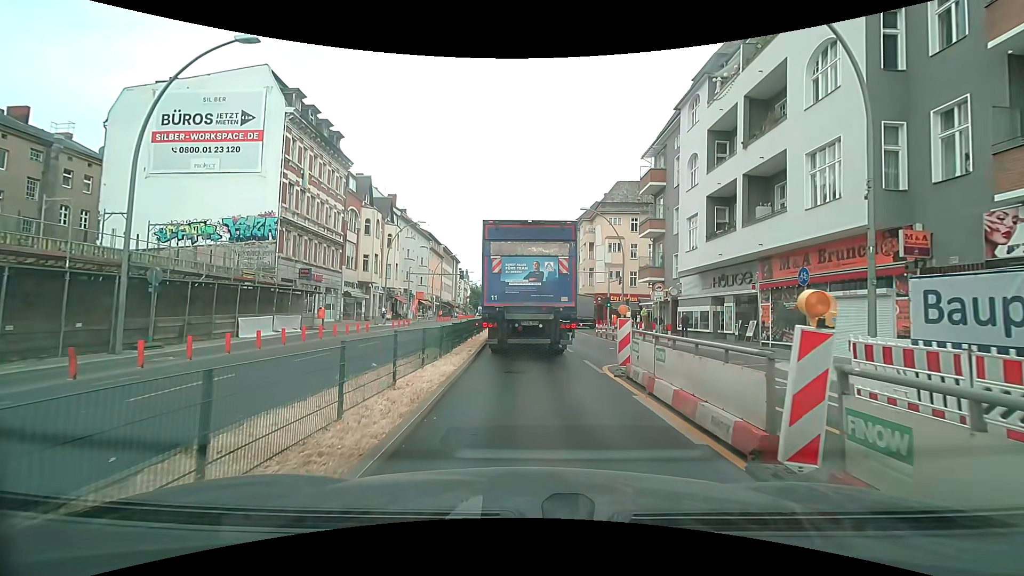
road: primary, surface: asphalt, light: Day
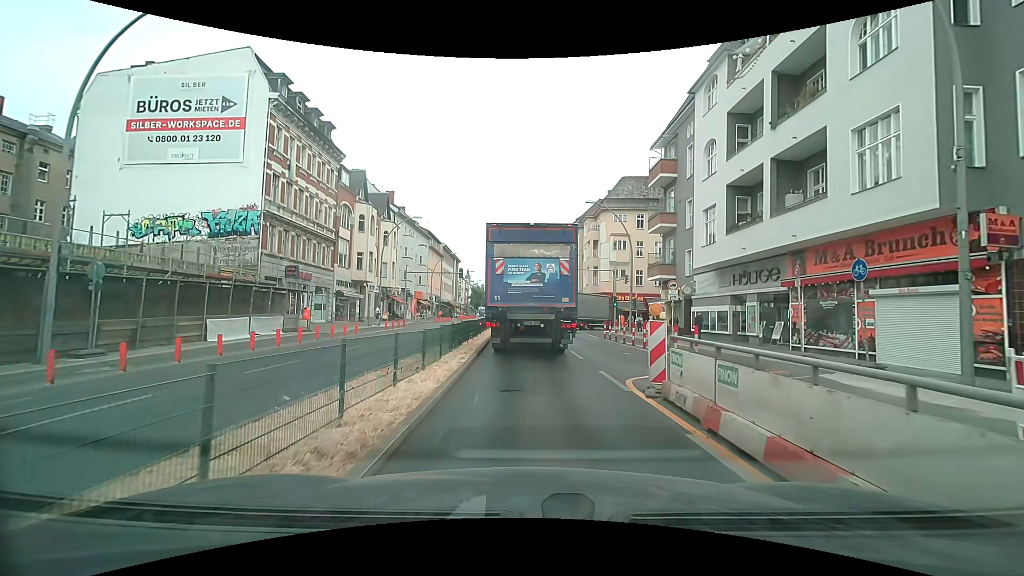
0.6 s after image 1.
(0.0, +2.6) m; -2°
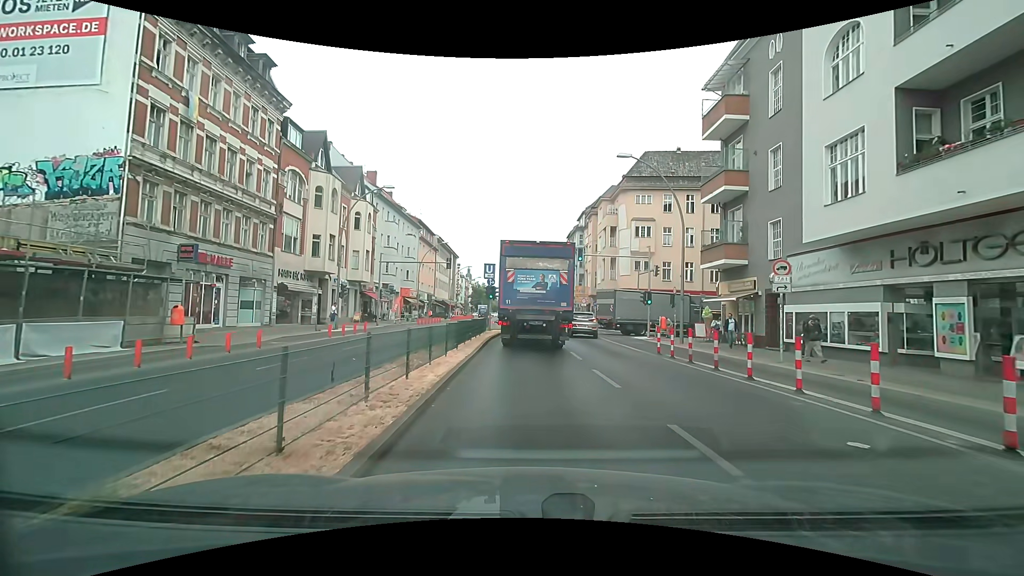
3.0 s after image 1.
(+0.1, +11.7) m; 0°
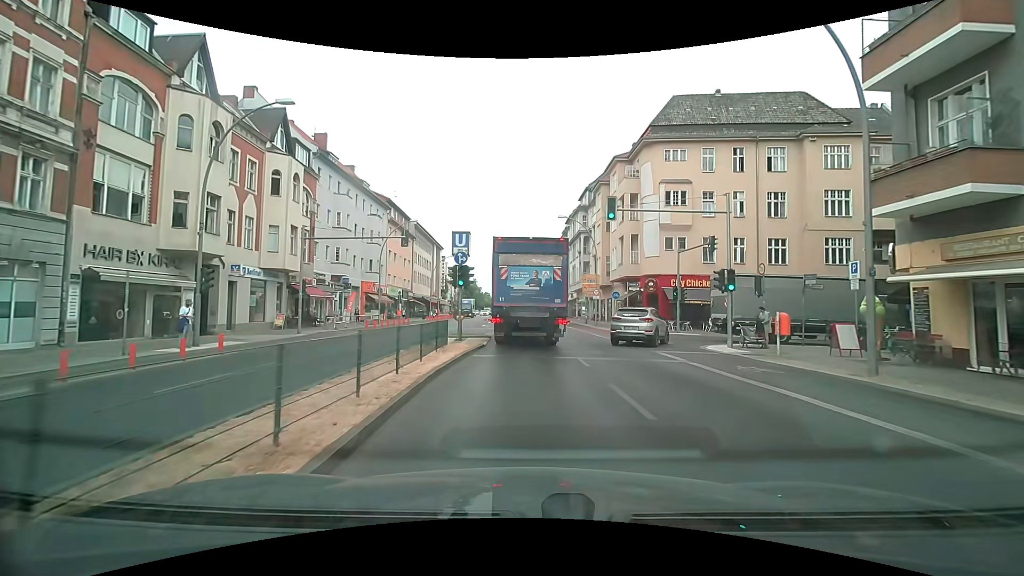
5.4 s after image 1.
(+0.2, +14.9) m; +1°
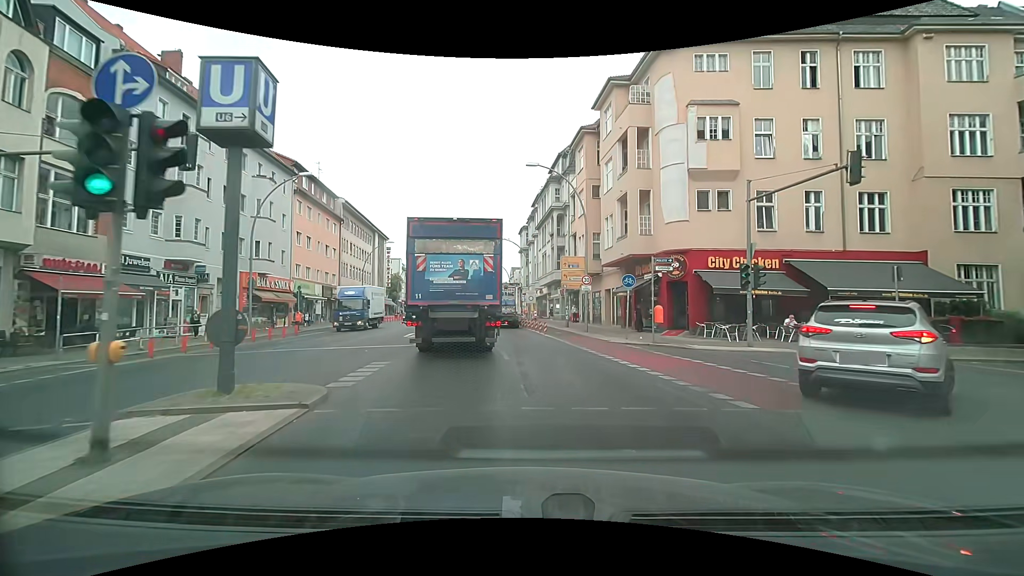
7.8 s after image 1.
(+0.6, +16.8) m; +4°
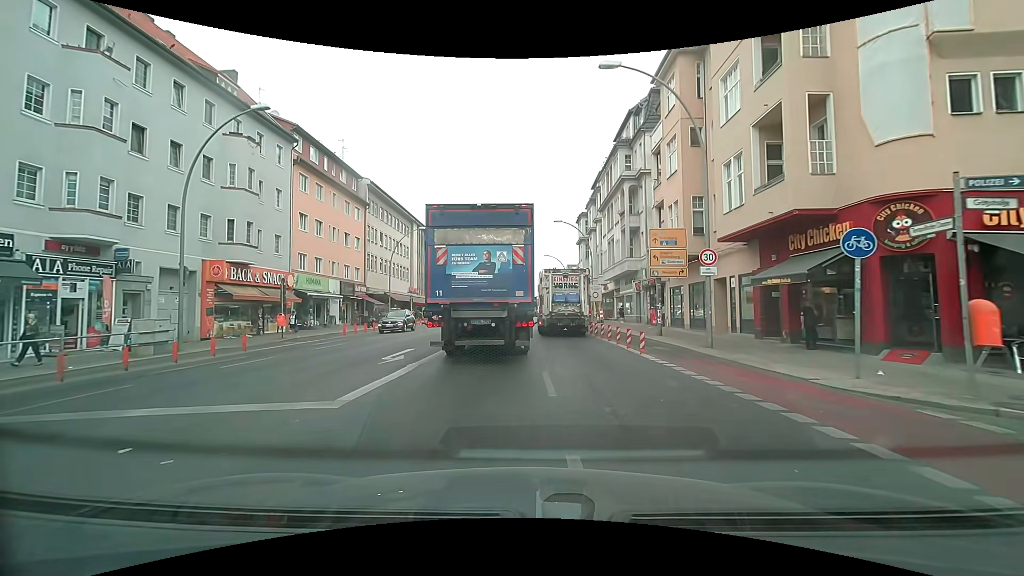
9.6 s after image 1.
(-0.4, +12.1) m; -7°
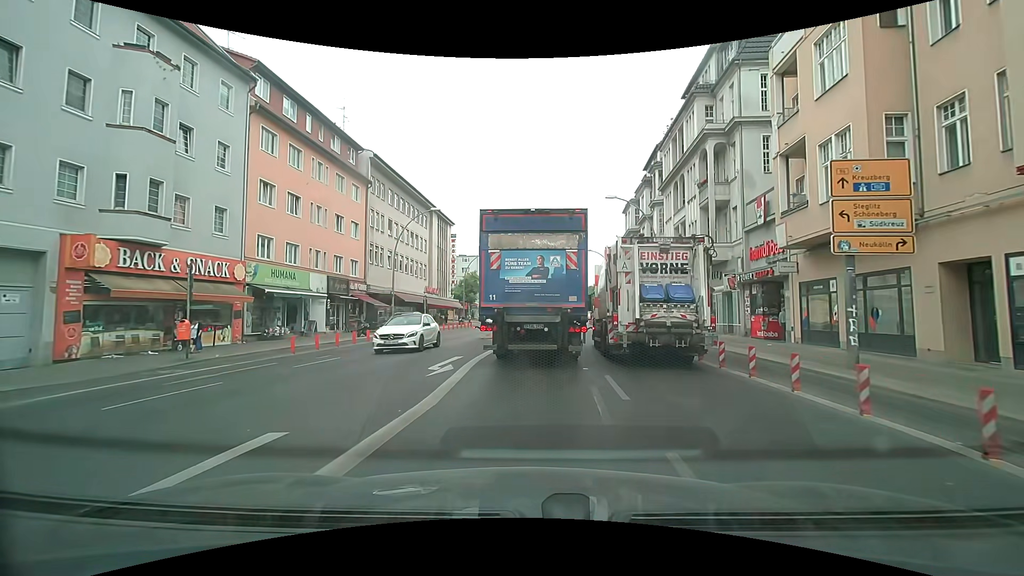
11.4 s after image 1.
(-0.4, +11.9) m; -2°
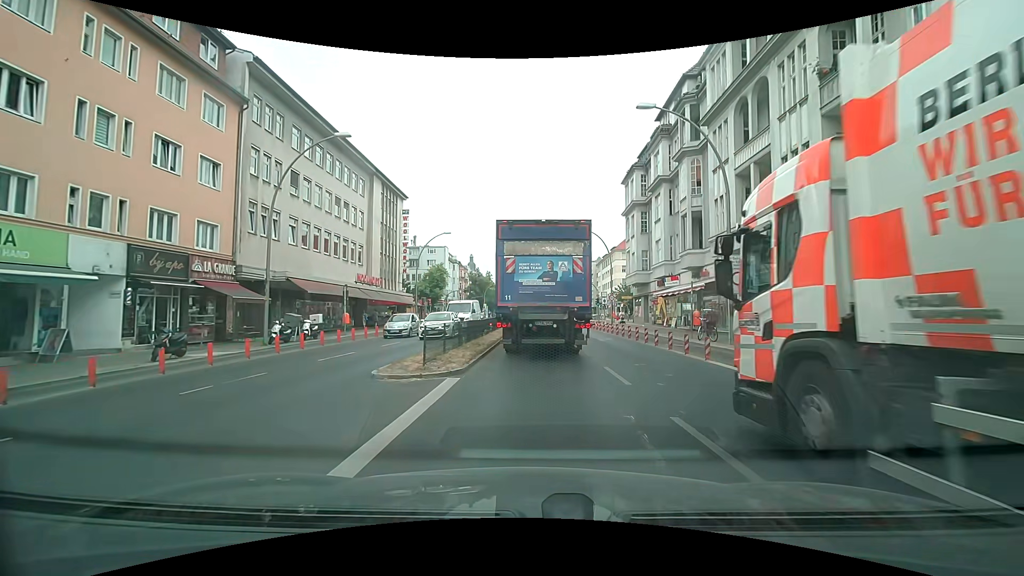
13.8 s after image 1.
(-0.1, +16.8) m; +3°
(0, +10) (+1, +20) (+2, +30) (+2, +40) (+3, +50) (+3, +60) (+4, +70) (+5, +80) (+5, +90) (+5, +100) m
